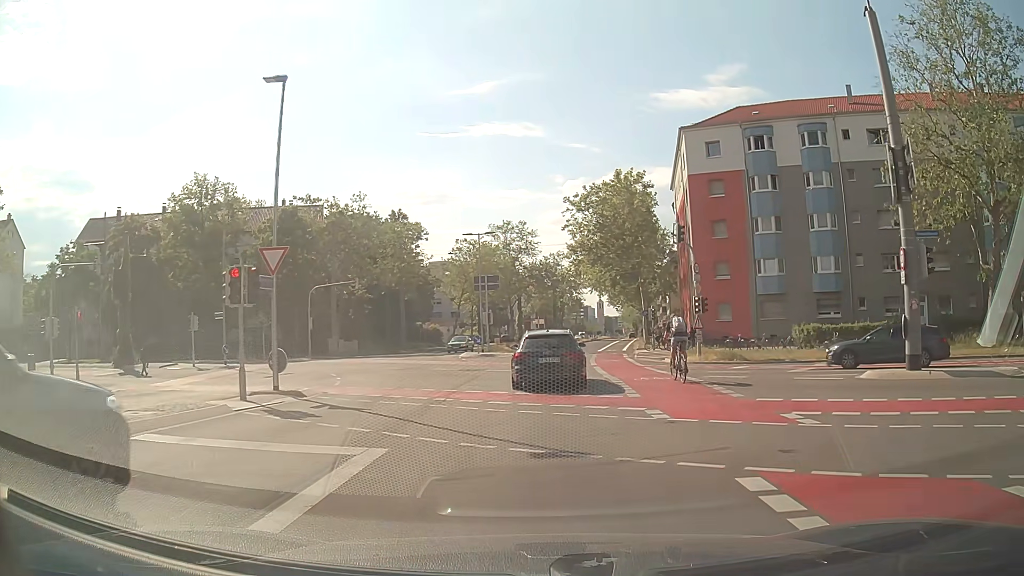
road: secondary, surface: asphalt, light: Day
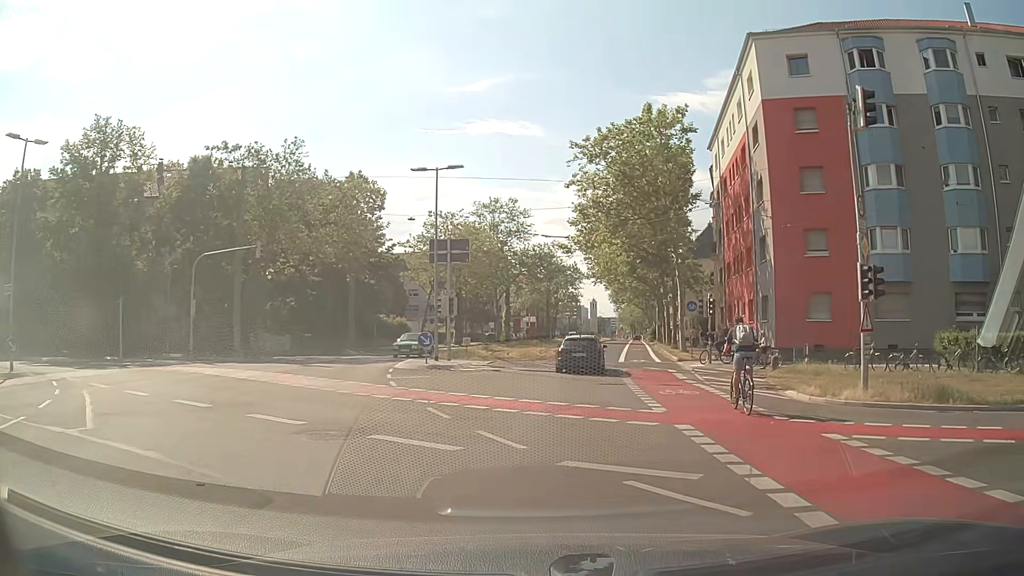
(+0.1, +18.6) m; +1°
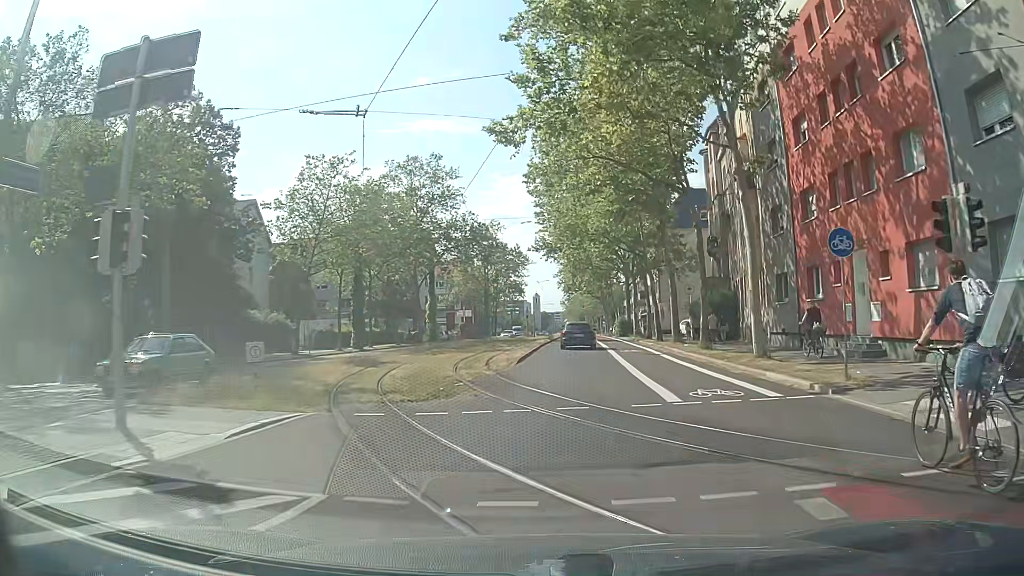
(+0.9, +22.9) m; +5°
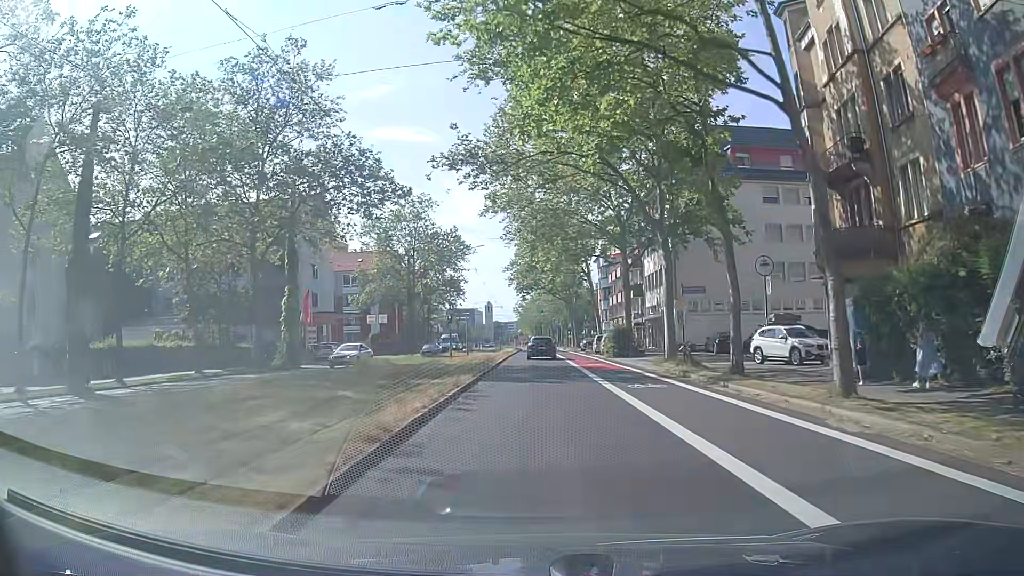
(+1.4, +32.9) m; +4°
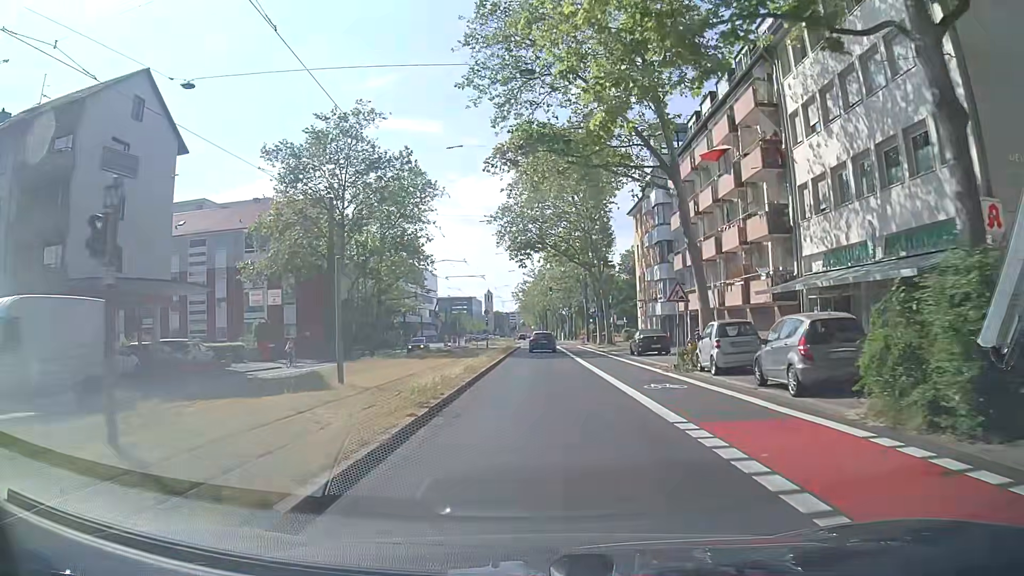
(-0.3, +35.8) m; 0°
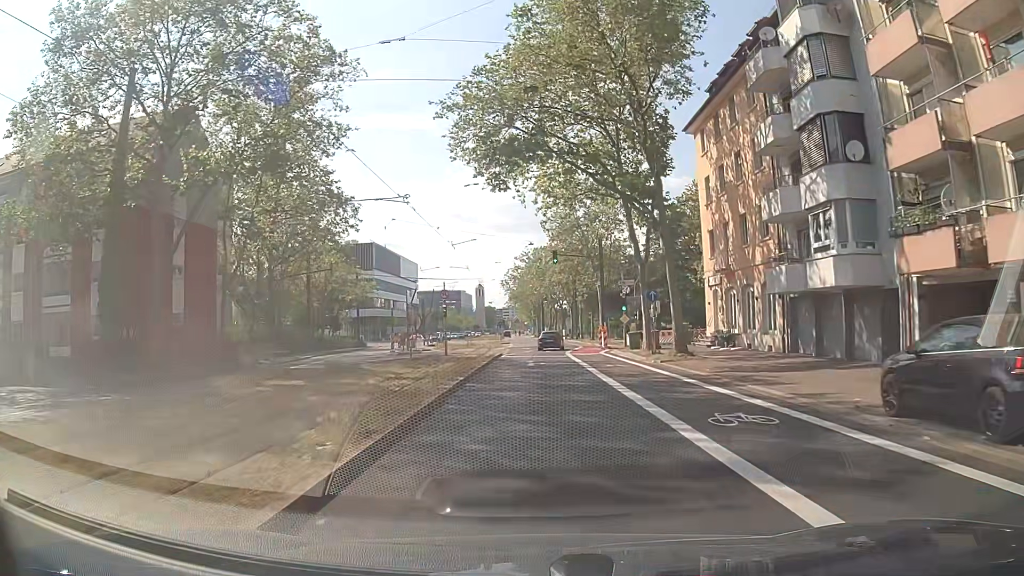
(-0.2, +29.1) m; -1°
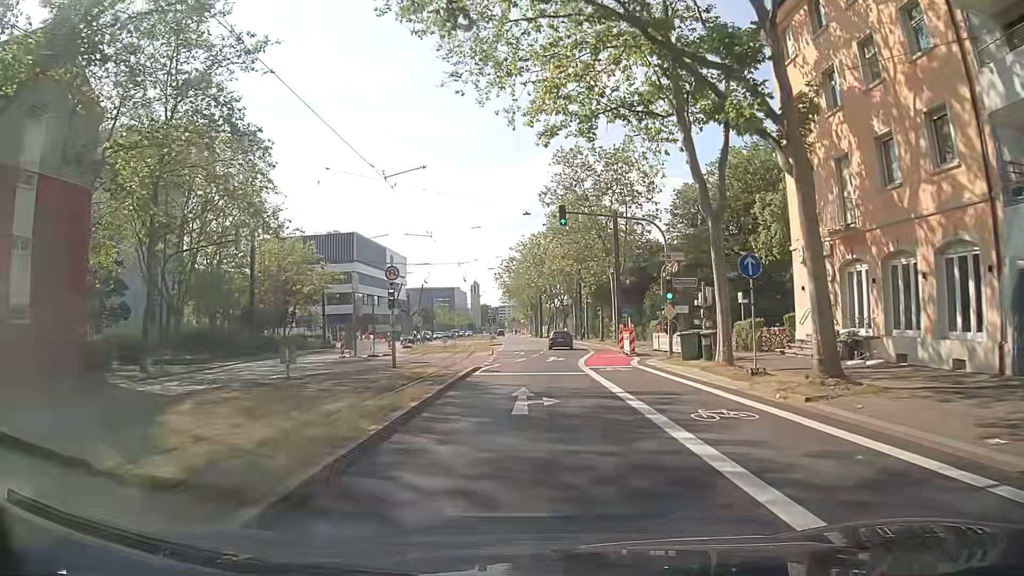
(+0.1, +14.4) m; +1°
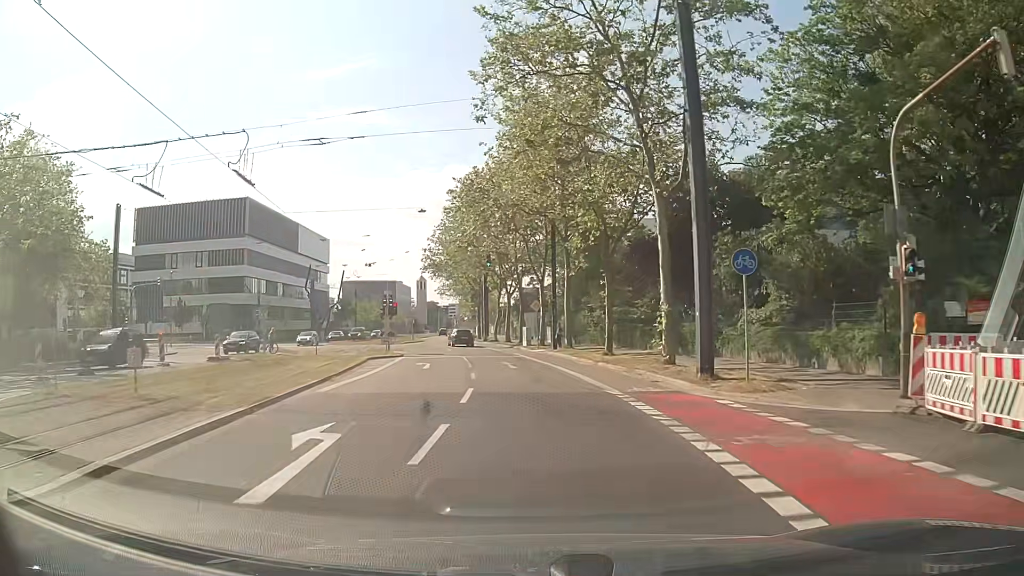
(+1.0, +35.8) m; +4°
(0, +10) (0, +20) (-1, +30) (-2, +40) (-4, +50) (-6, +59) (-8, +69) (-10, +79) (-12, +89) (-14, +99) m
